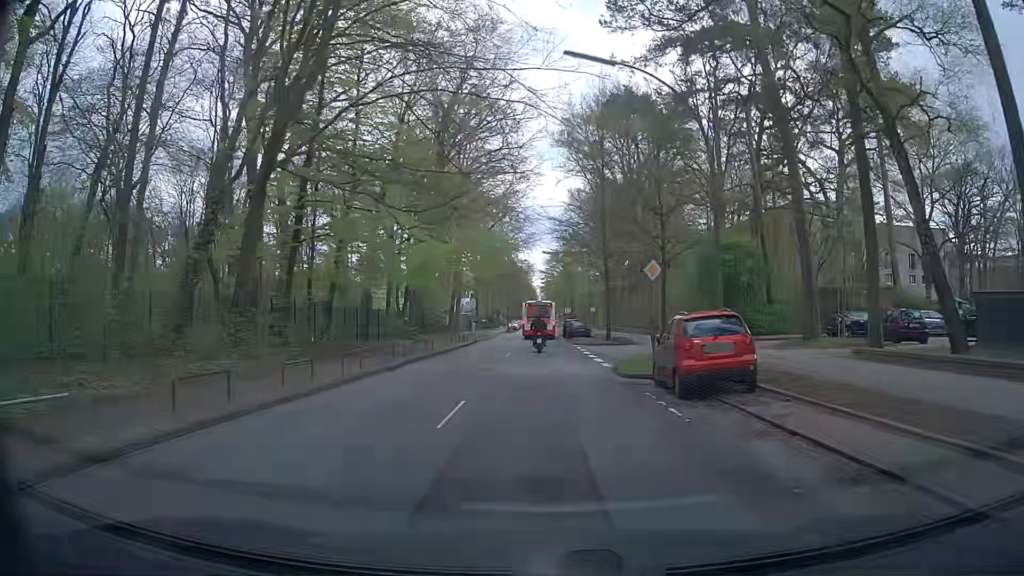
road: tertiary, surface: asphalt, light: Day
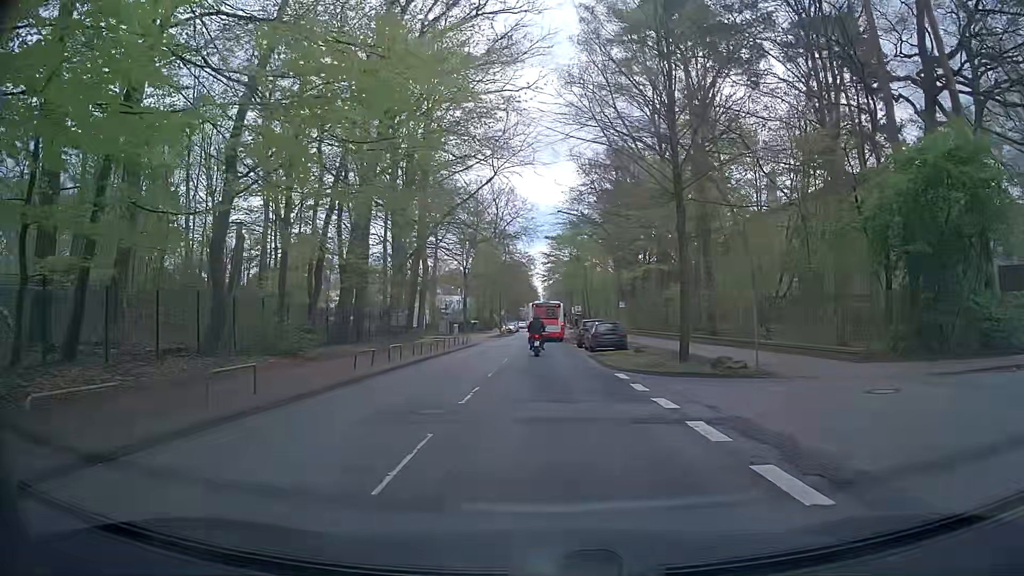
(+0.2, +21.6) m; +1°
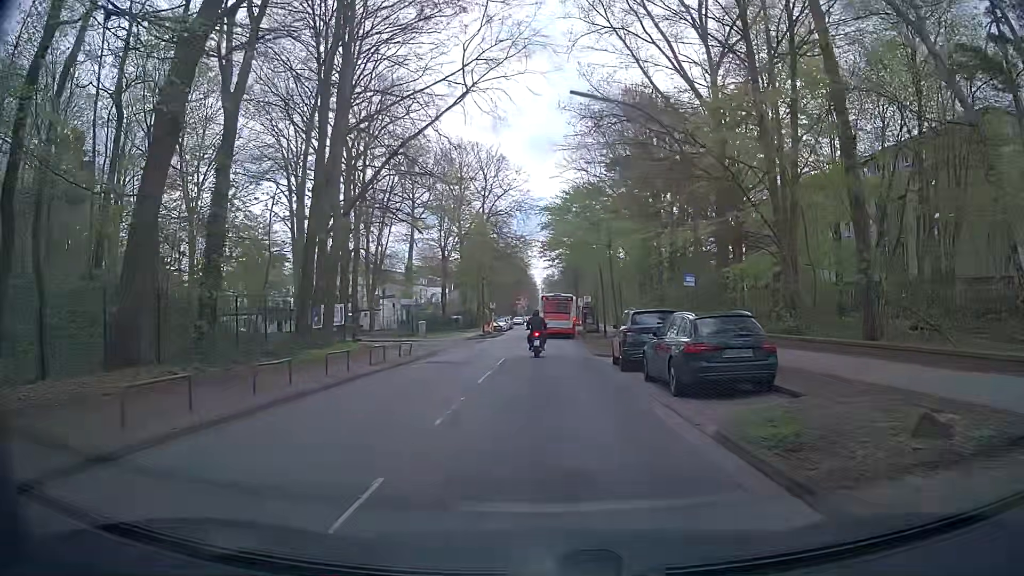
(0.0, +20.5) m; -1°
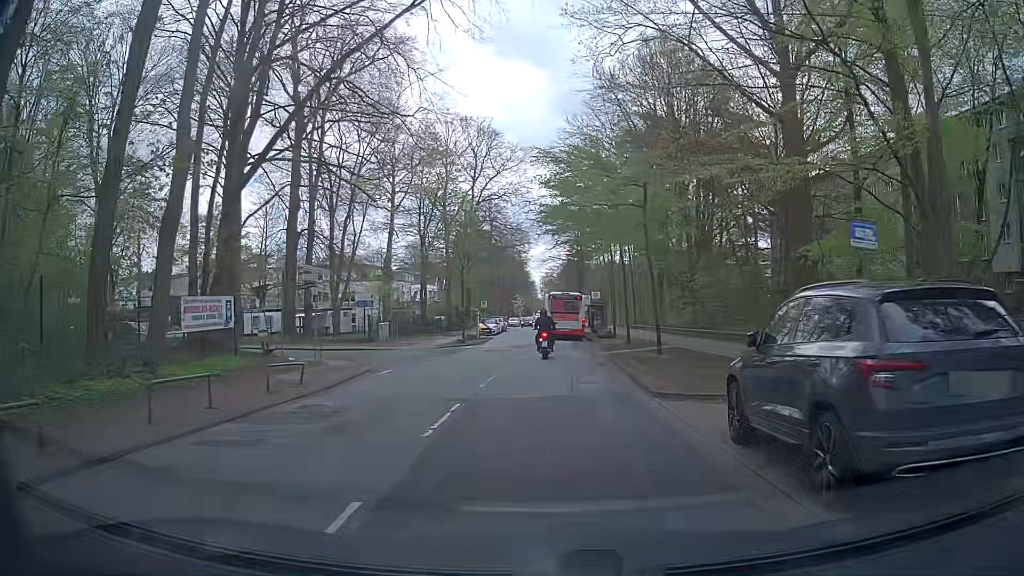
(+0.4, +12.6) m; +3°
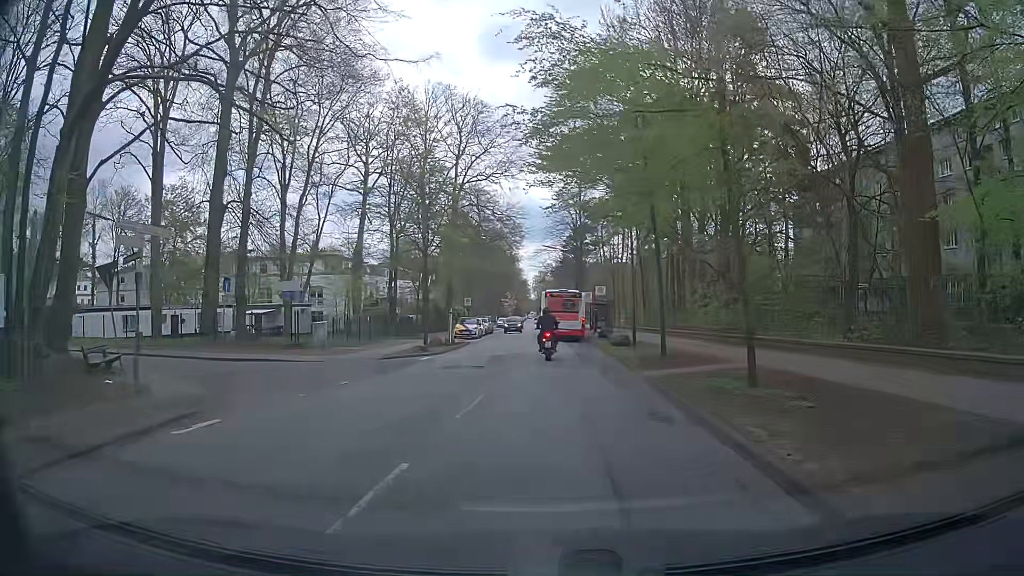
(-0.1, +10.9) m; 0°
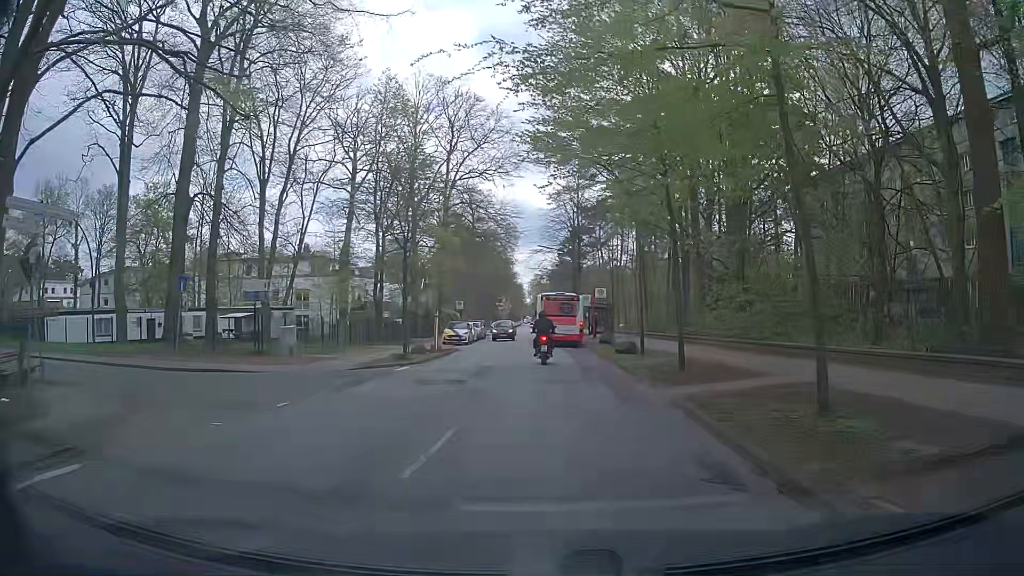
(0.0, +3.5) m; 0°
